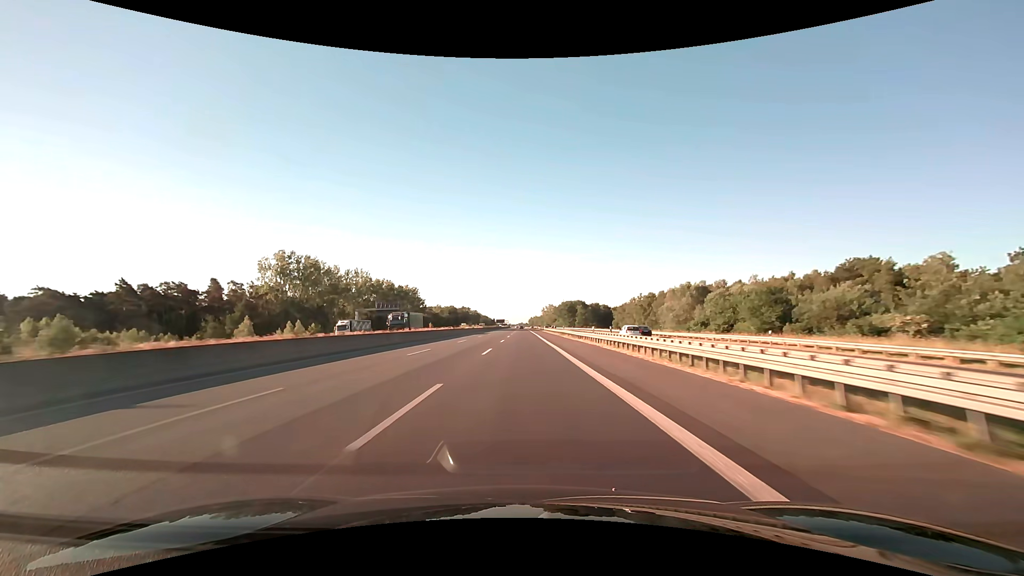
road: motorway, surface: asphalt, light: Day
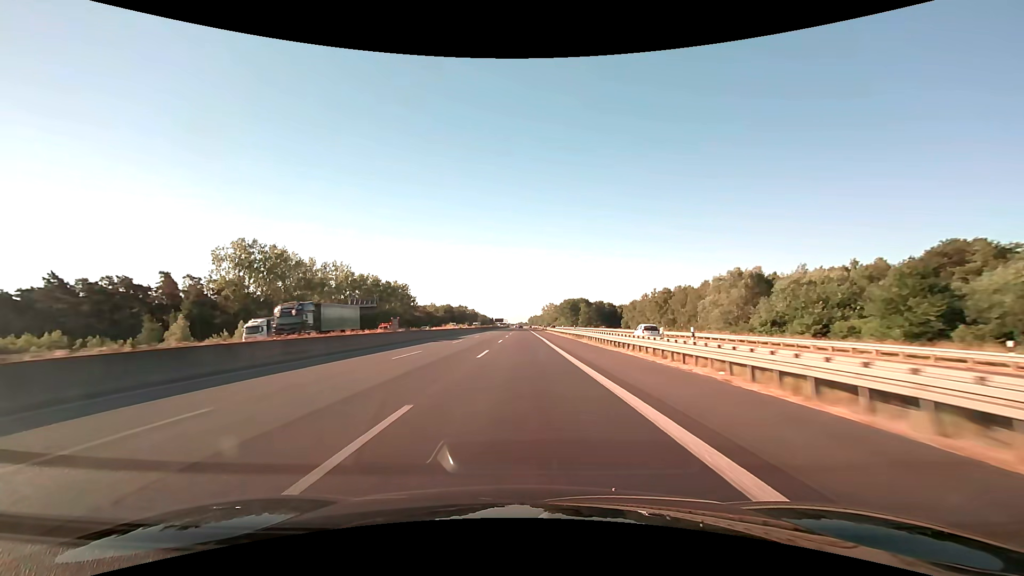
(0.0, +20.7) m; 0°
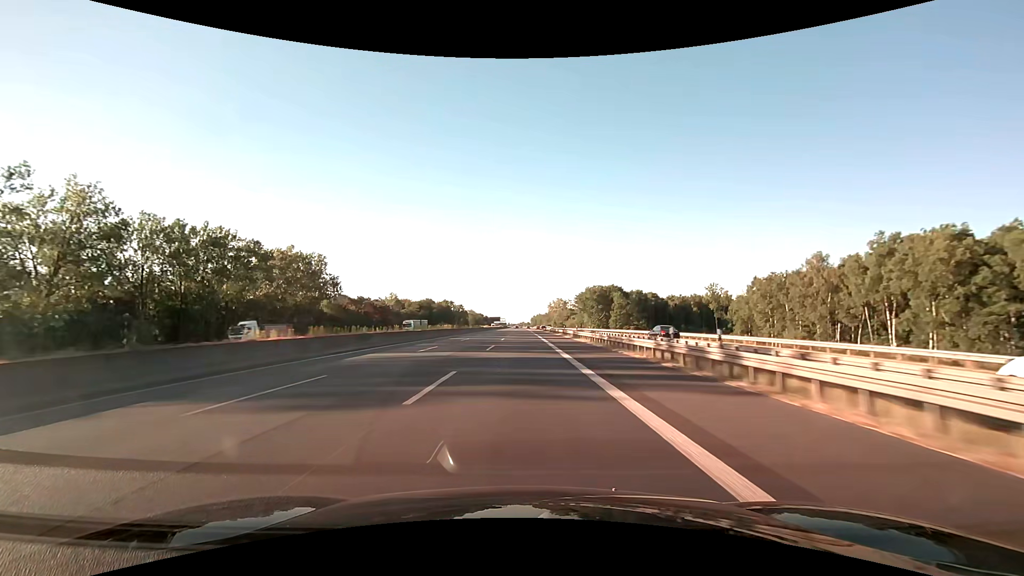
(-0.1, +103.4) m; 0°
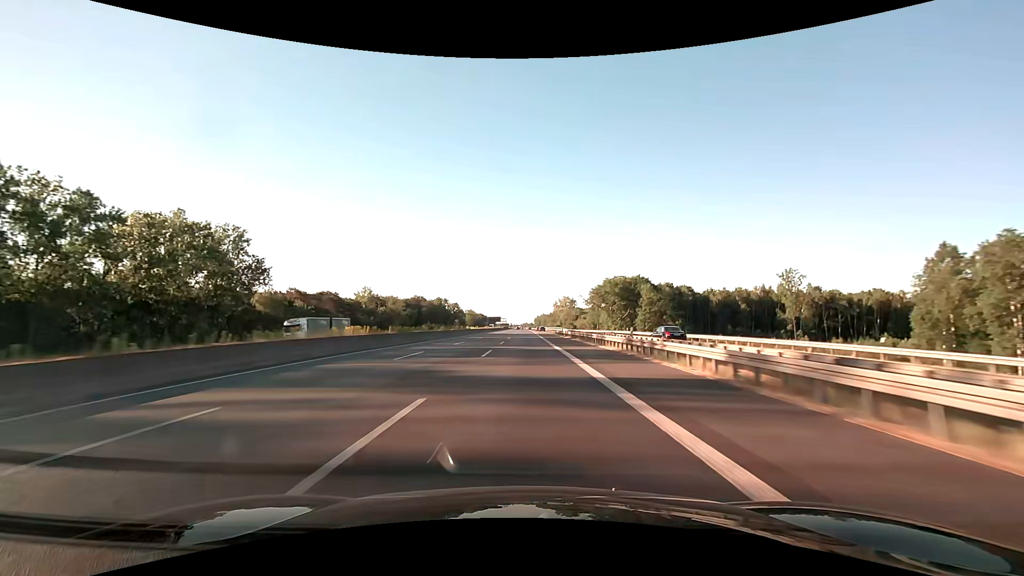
(-0.1, +41.4) m; 0°
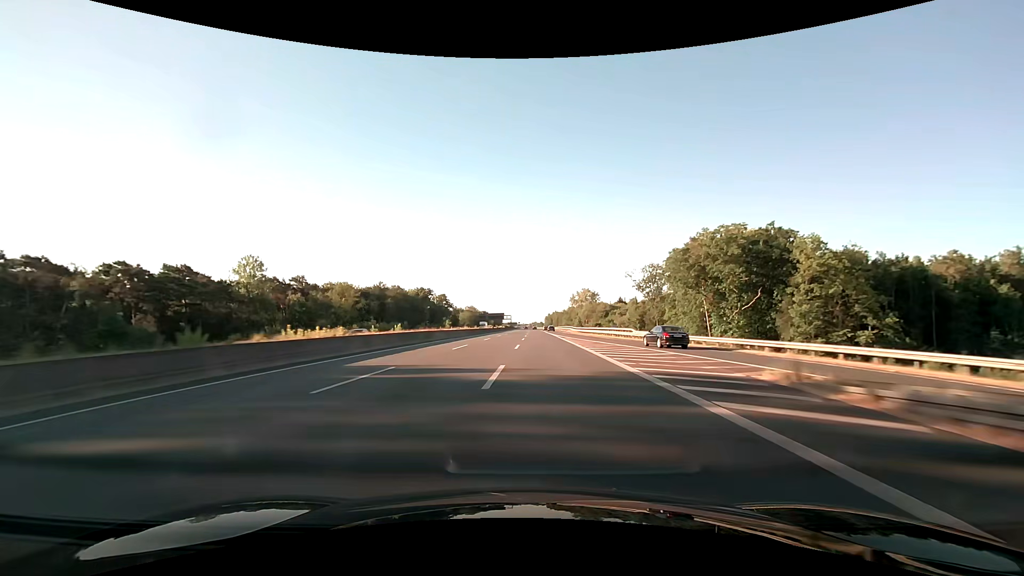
(-0.7, +82.6) m; -1°
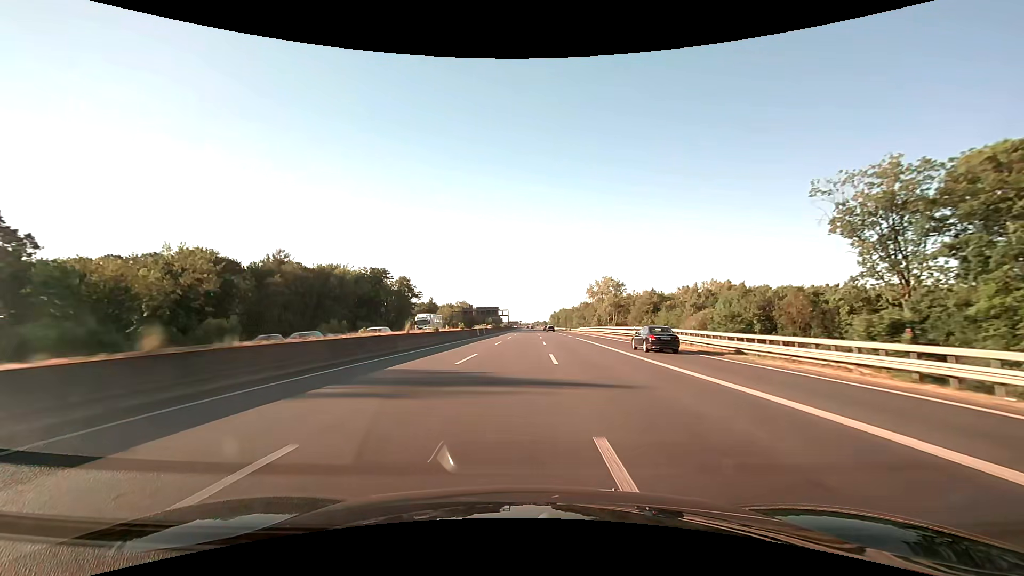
(-0.4, +82.6) m; 0°
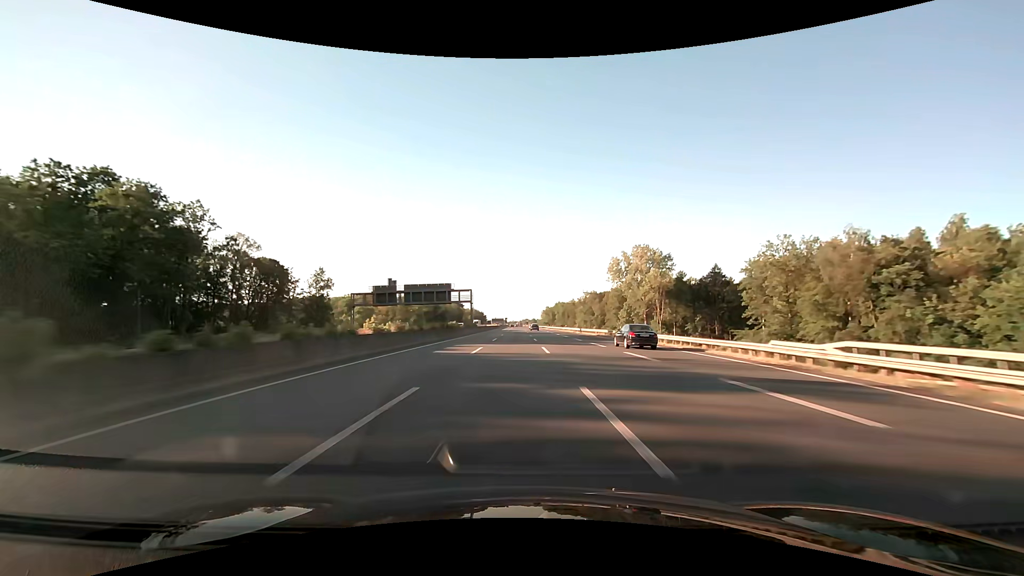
(+1.3, +103.3) m; +1°
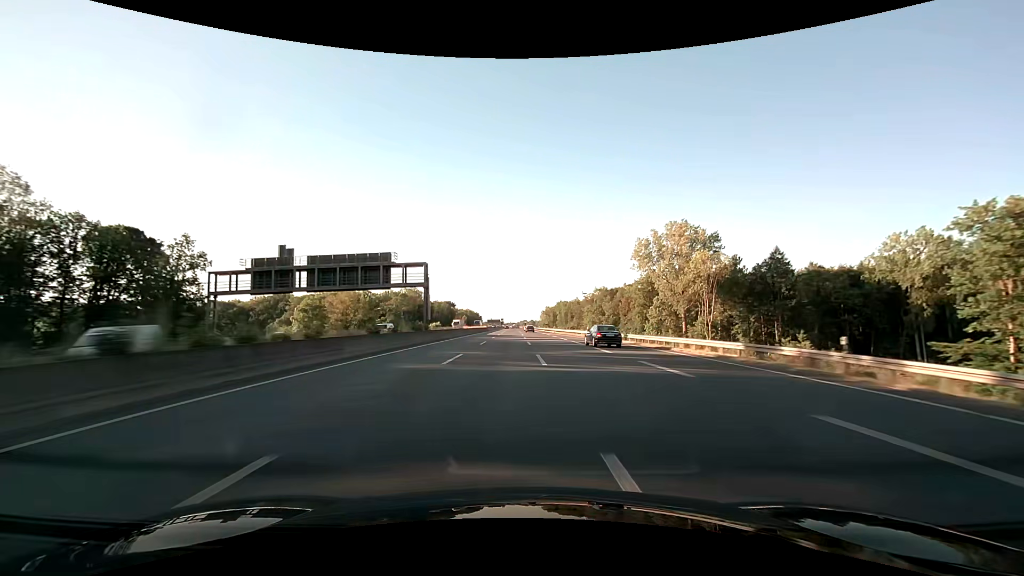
(+0.1, +41.3) m; 0°
(0, +10) (0, +20) (0, +30) (0, +40) (0, +50) (0, +60) (0, +70) (+1, +80) (+1, +90) (+1, +100) m
